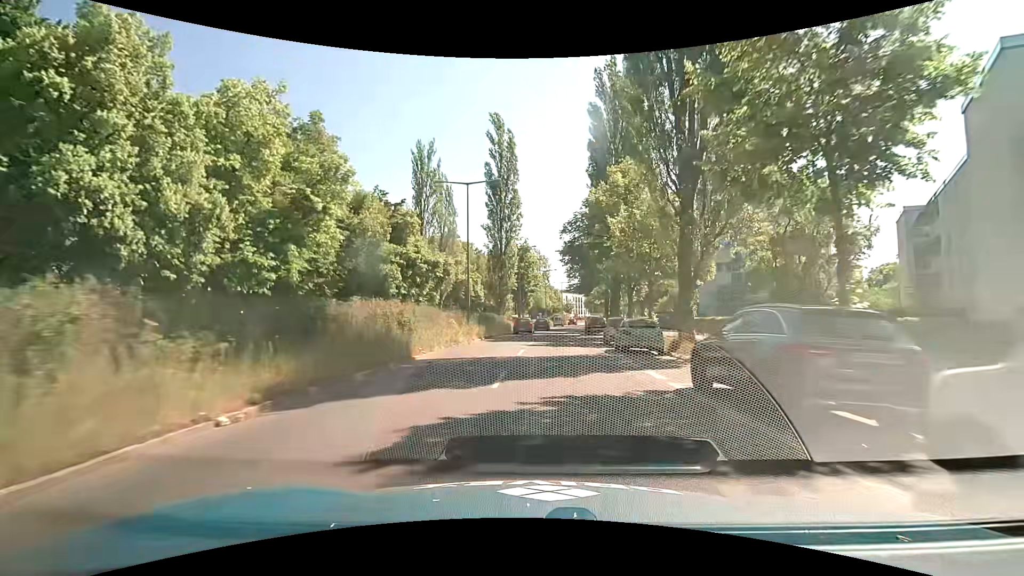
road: secondary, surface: asphalt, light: Day
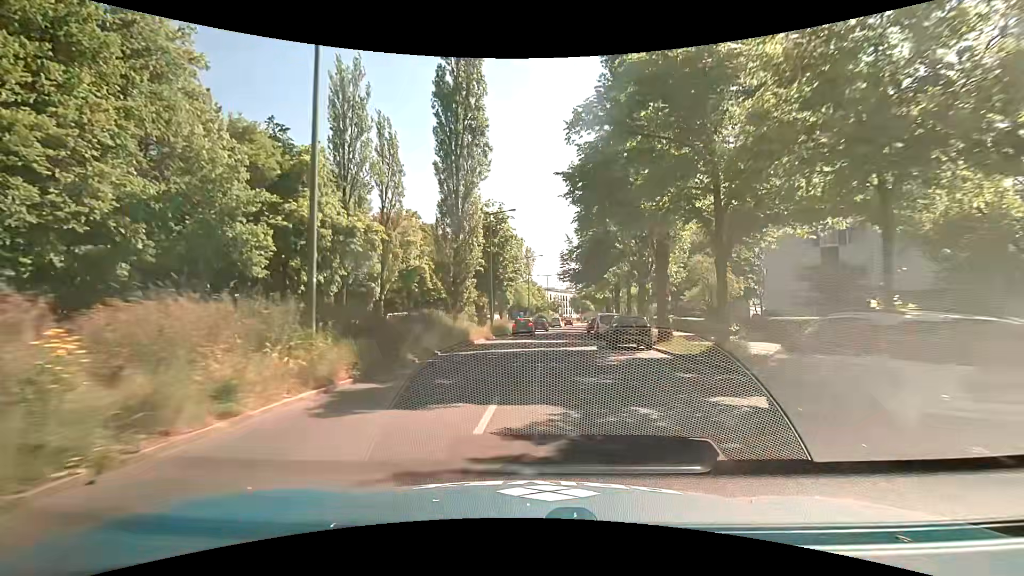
(+0.1, +21.9) m; +1°
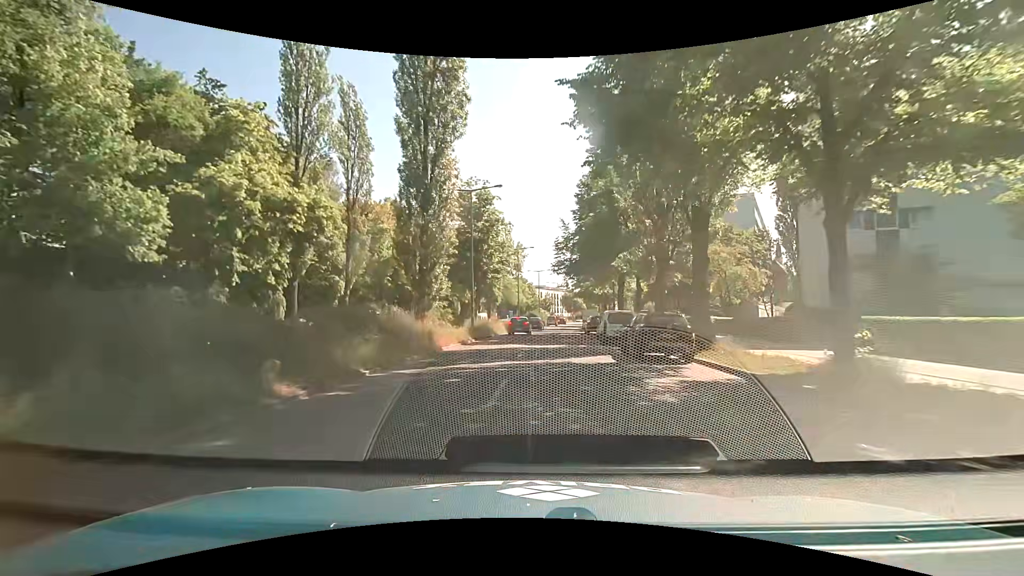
(0.0, +7.4) m; +2°
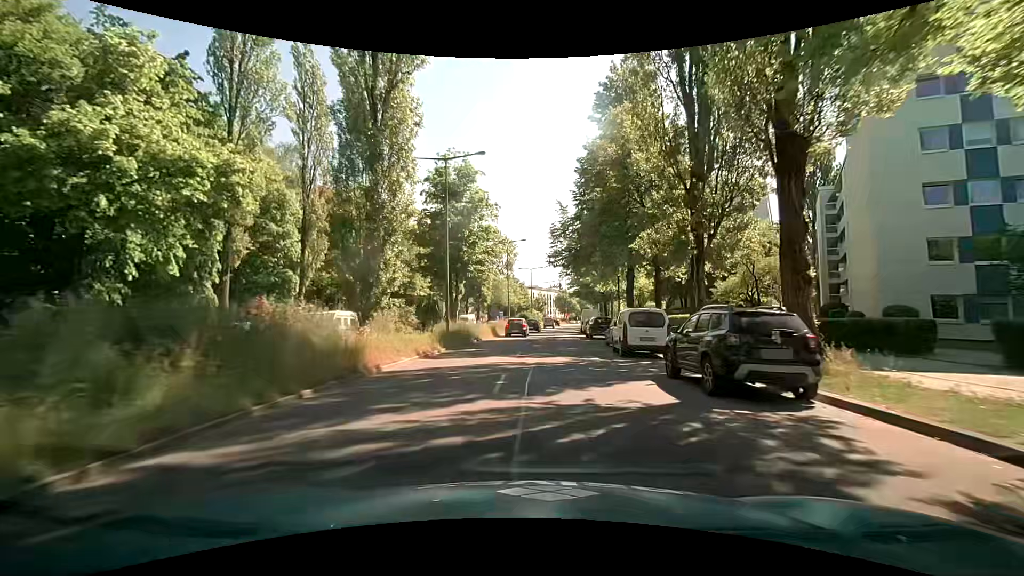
(0.0, +7.4) m; +1°
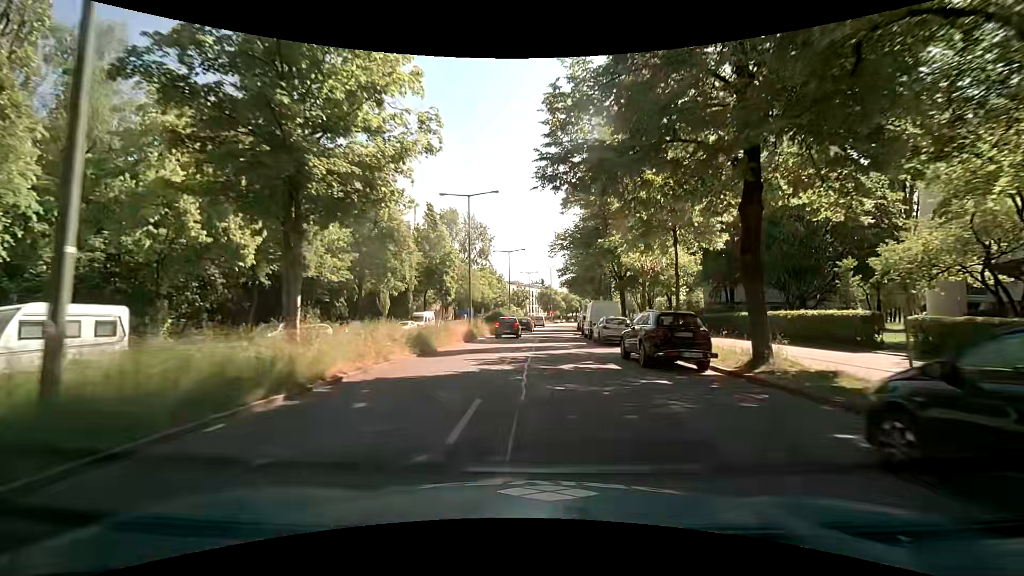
(+0.2, +21.9) m; +1°
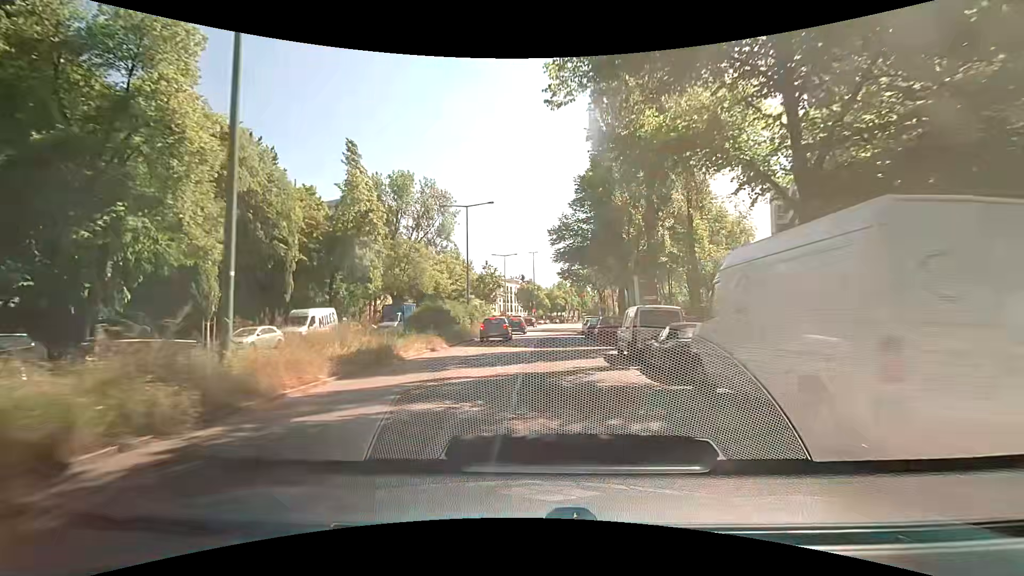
(+0.6, +27.5) m; +3°
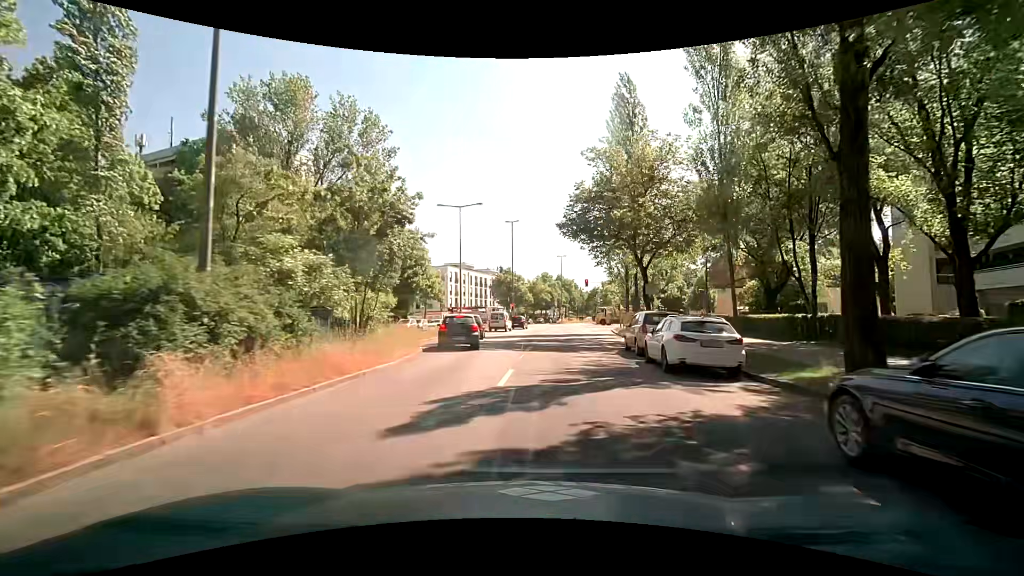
(+0.1, +30.8) m; +1°
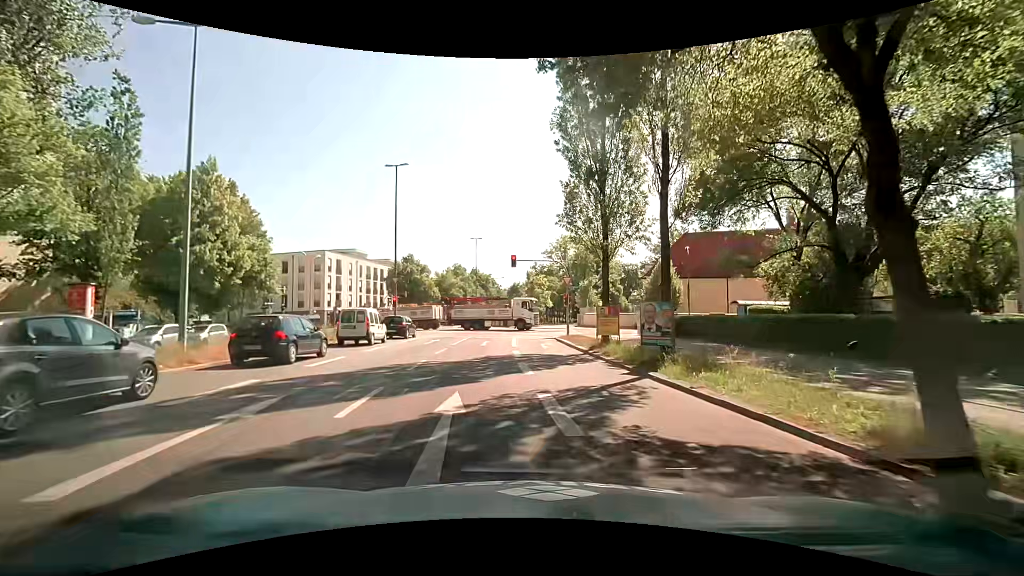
(+1.7, +24.7) m; +10°
(0, +10) (0, +20) (0, +30) (0, +40) (+3, +49) (+12, +51) (+22, +48) (+31, +45) (+41, +42) (+50, +39) m
